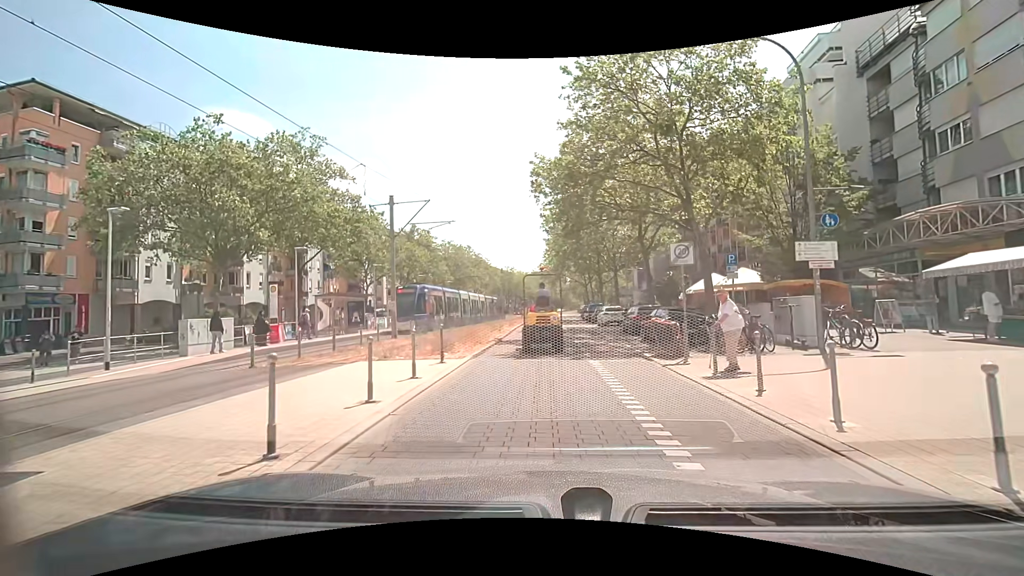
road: tertiary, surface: paving_stones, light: Day
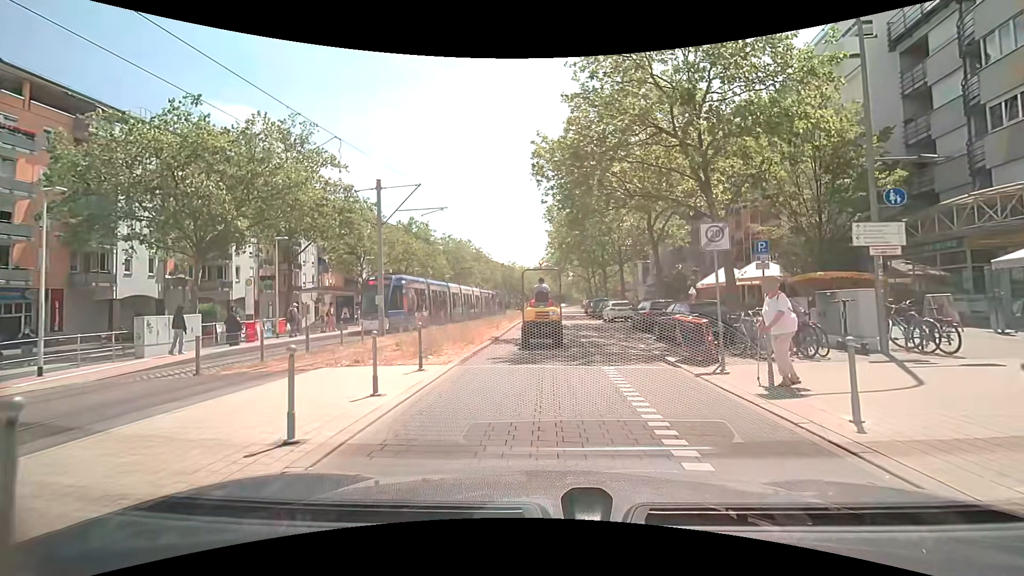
(0.0, +2.3) m; +1°
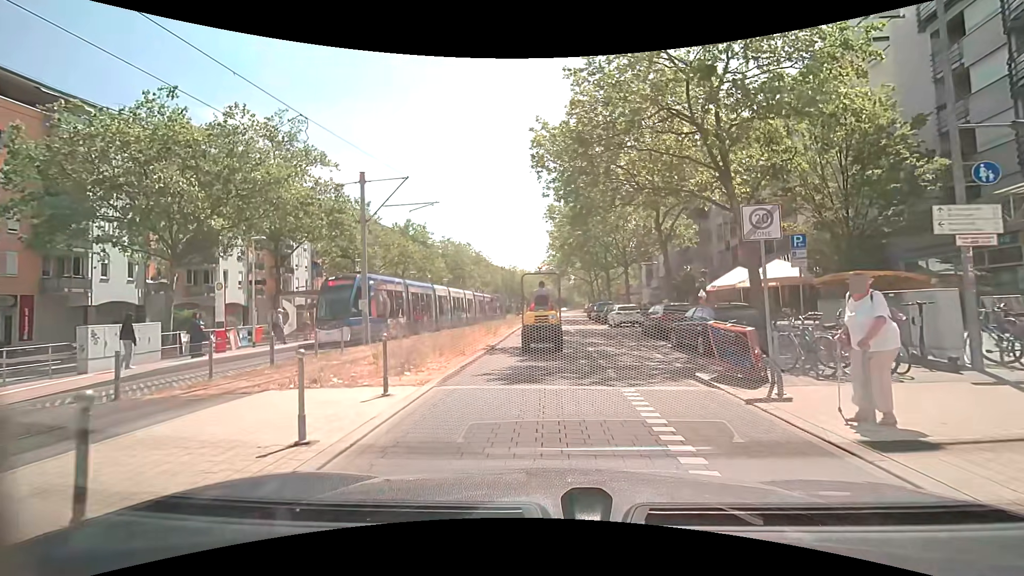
(-0.1, +2.2) m; -1°
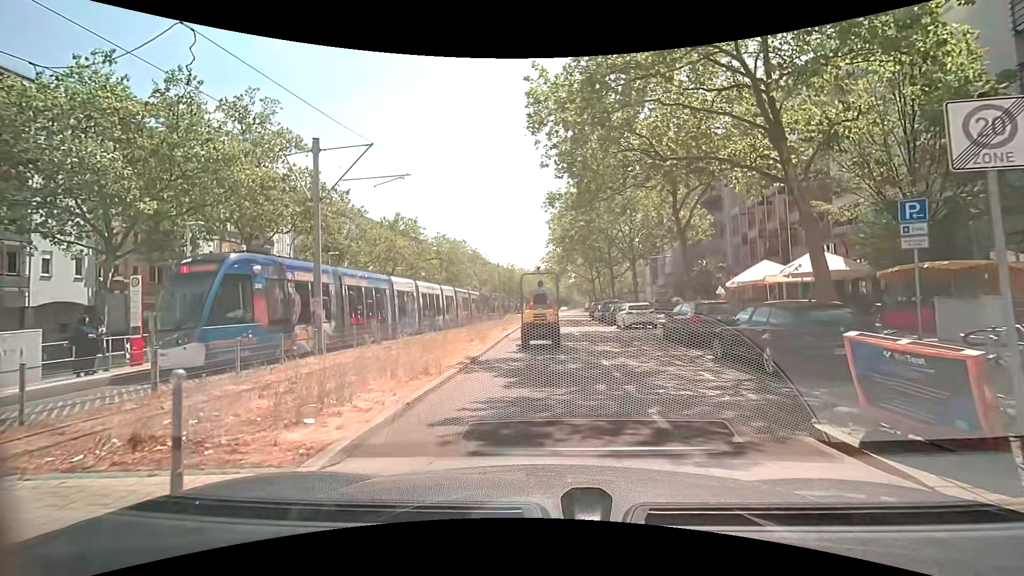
(0.0, +4.3) m; -2°
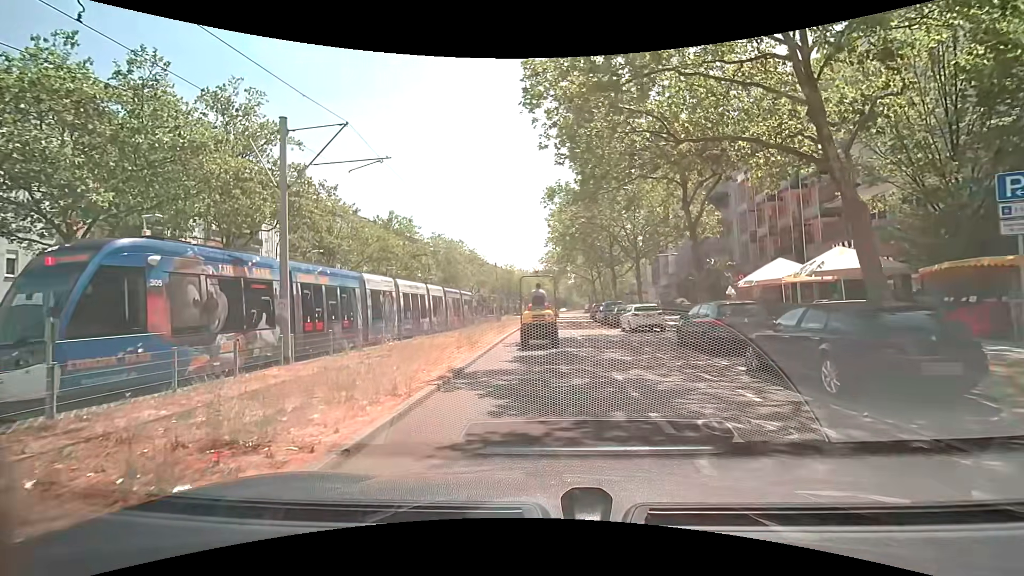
(+0.1, +2.1) m; +2°
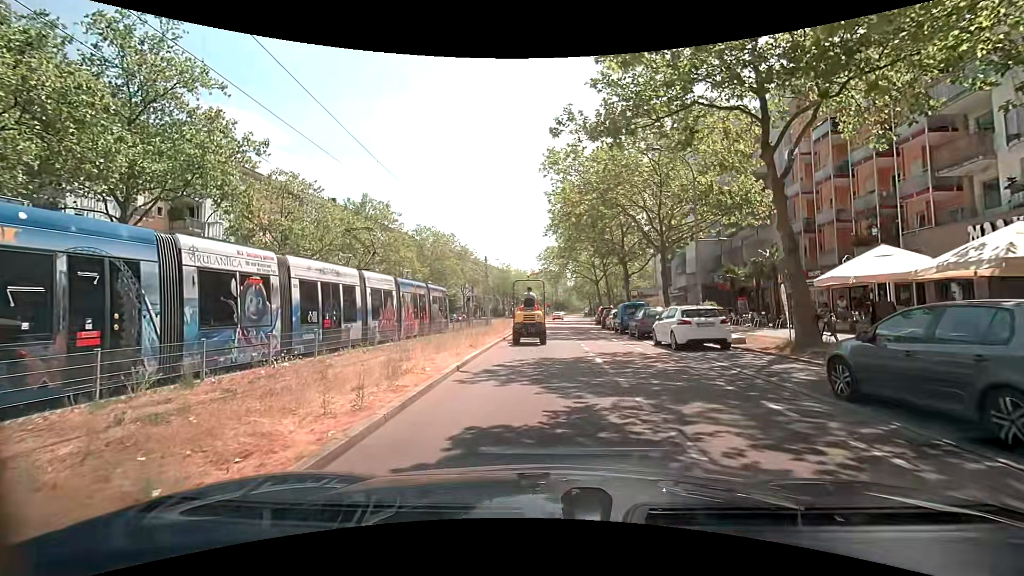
(0.0, +9.2) m; -1°
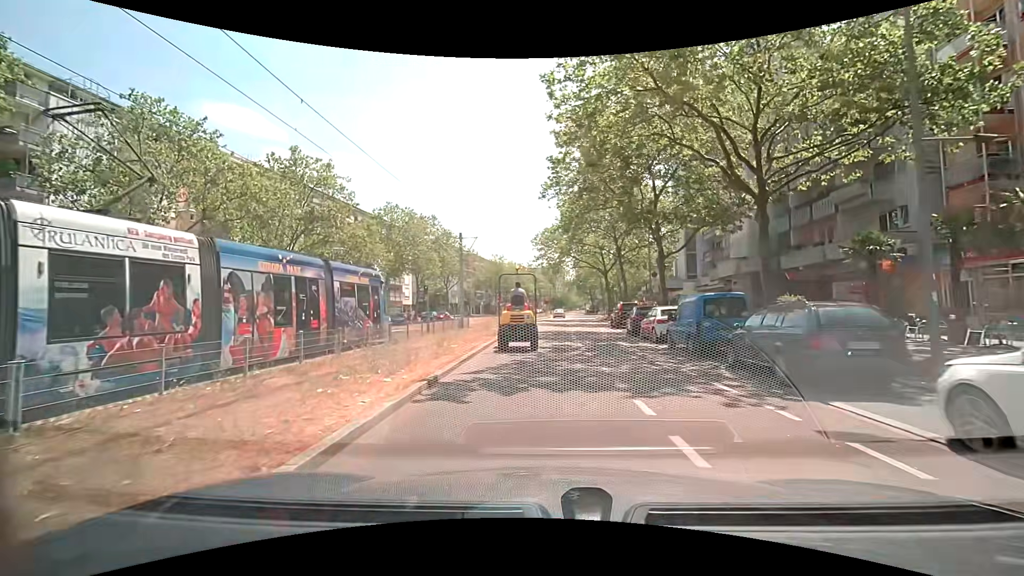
(-0.1, +14.6) m; 0°
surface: asphalt
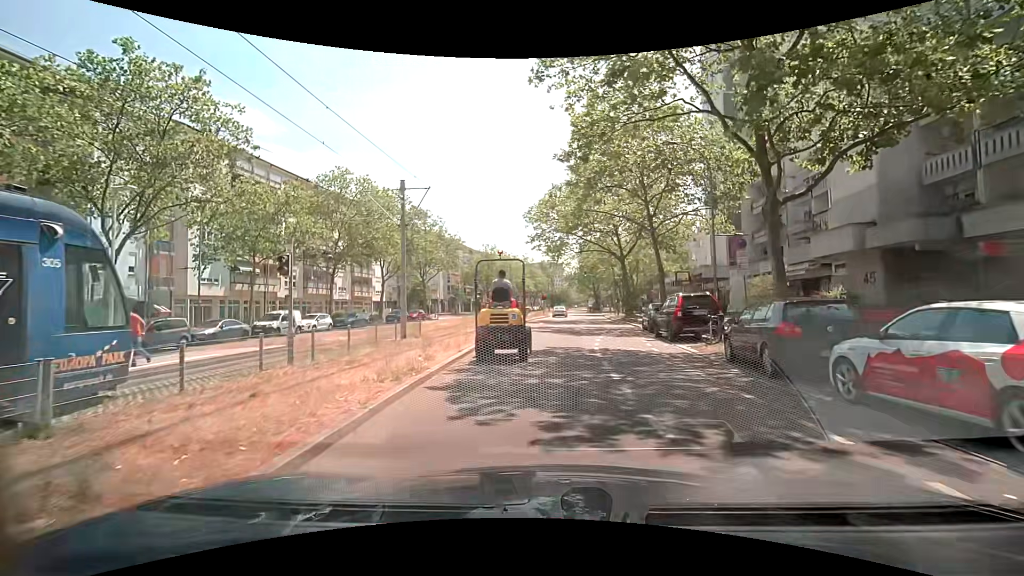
(+0.4, +15.0) m; +2°
(0, +10) (+1, +20) (+2, +30) (+3, +40) (+4, +50) (+4, +60) (+5, +70) (+5, +80) (+6, +90) (+6, +100) m
